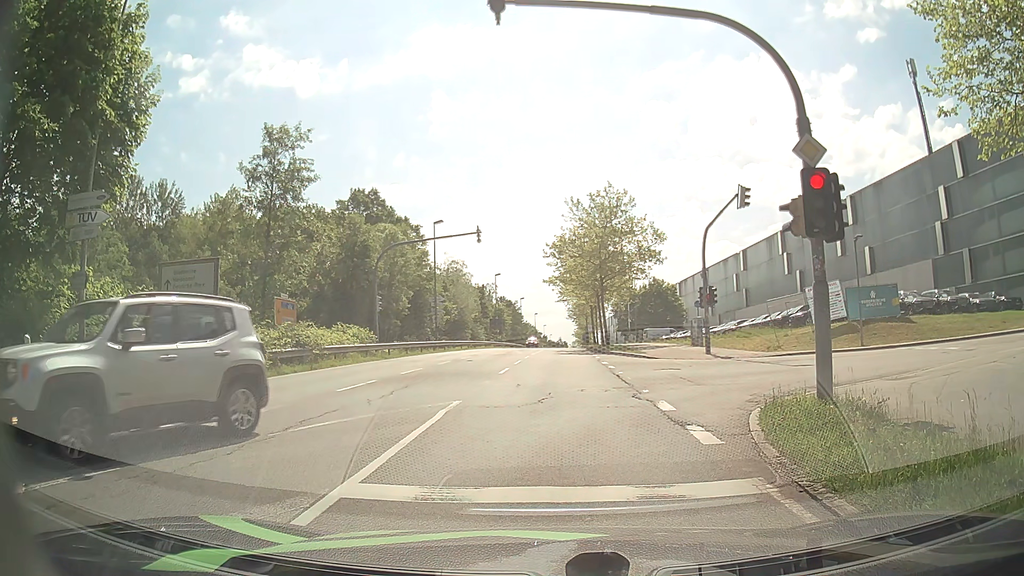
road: secondary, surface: asphalt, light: Day
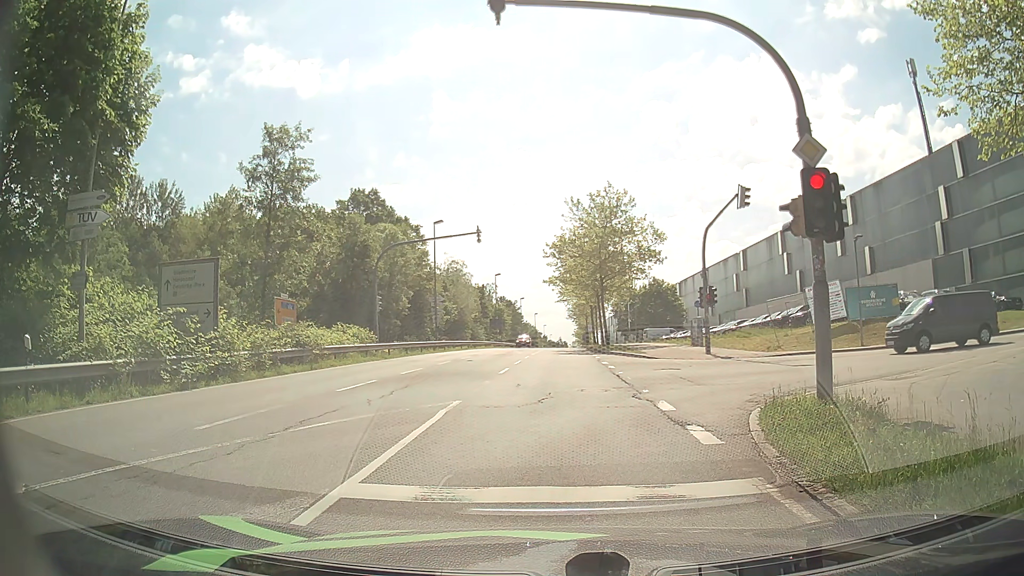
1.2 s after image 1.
(0.0, 0.0) m; 0°
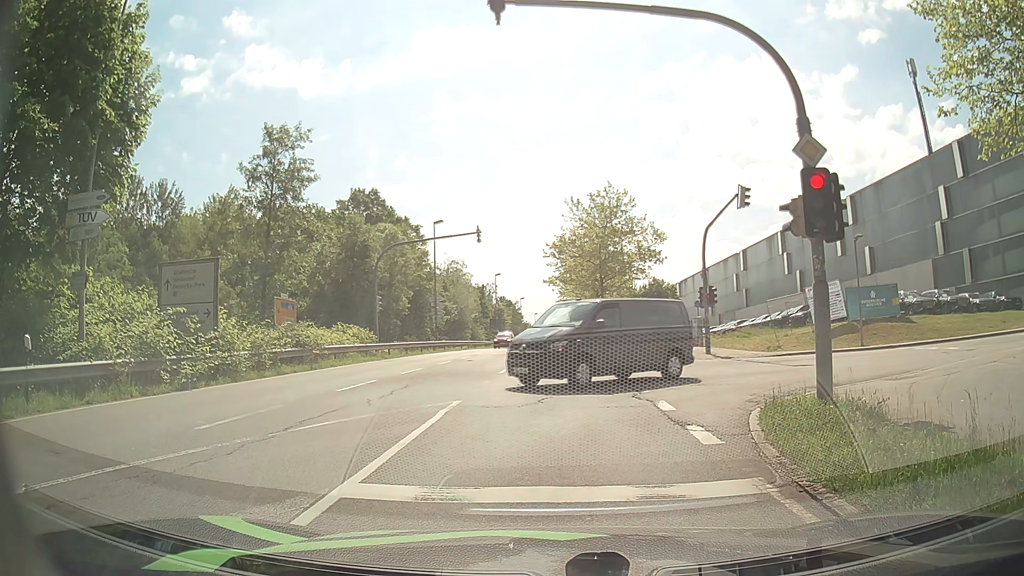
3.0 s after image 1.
(0.0, 0.0) m; 0°
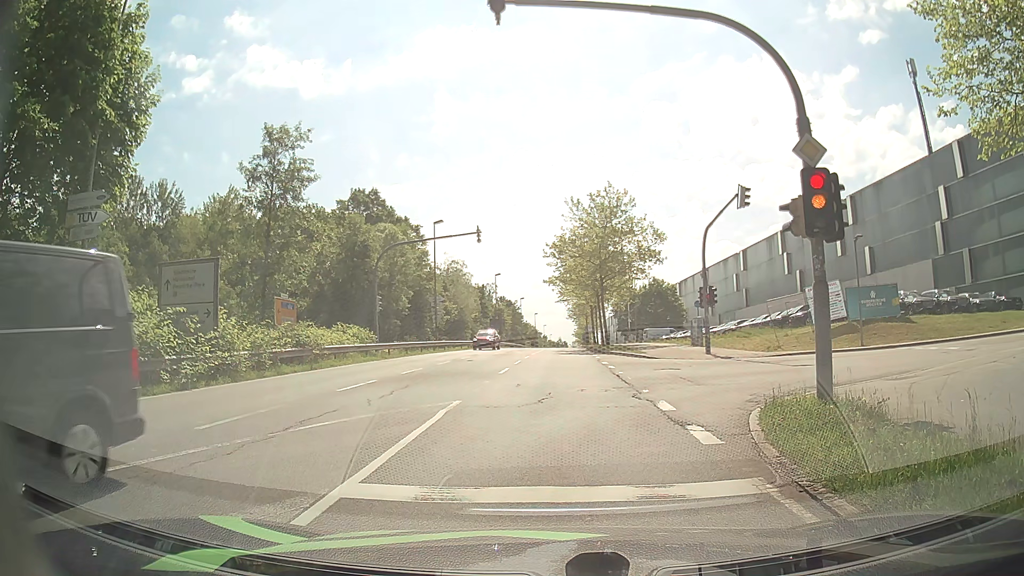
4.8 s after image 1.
(0.0, 0.0) m; 0°
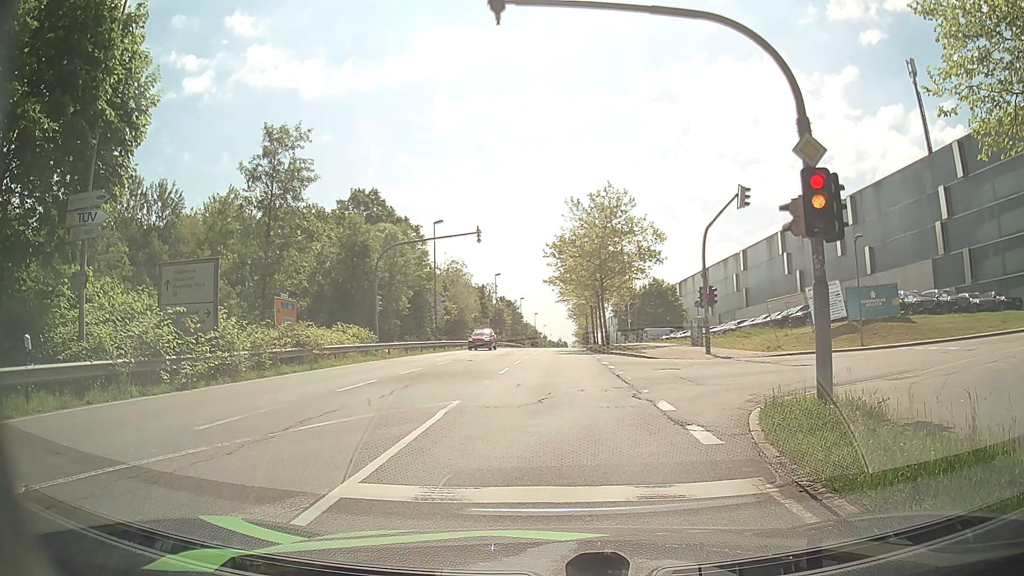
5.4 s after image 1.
(0.0, 0.0) m; 0°
